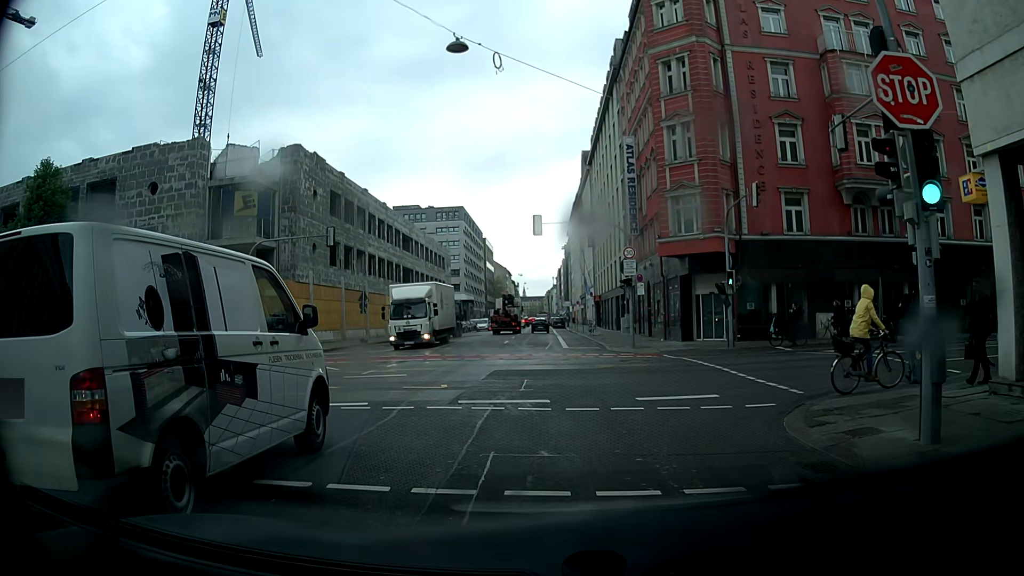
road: secondary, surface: asphalt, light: Day
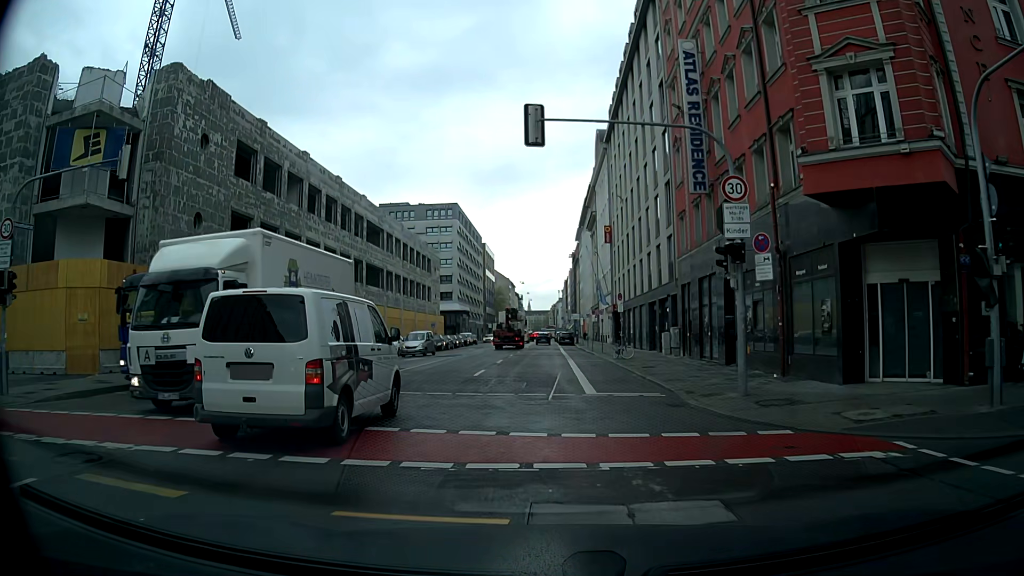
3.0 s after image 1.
(+0.5, +18.1) m; 0°
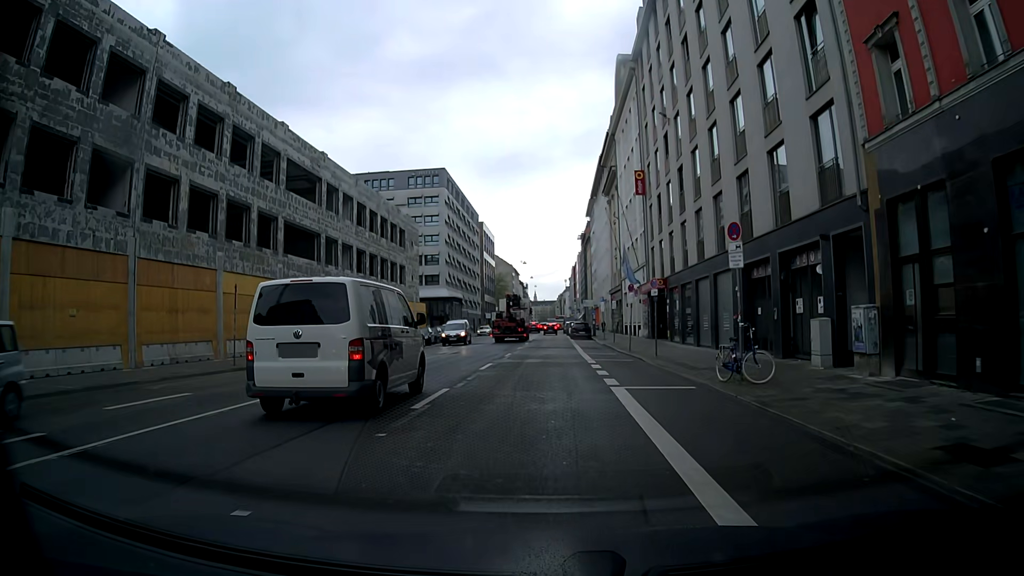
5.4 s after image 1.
(+0.2, +20.5) m; 0°
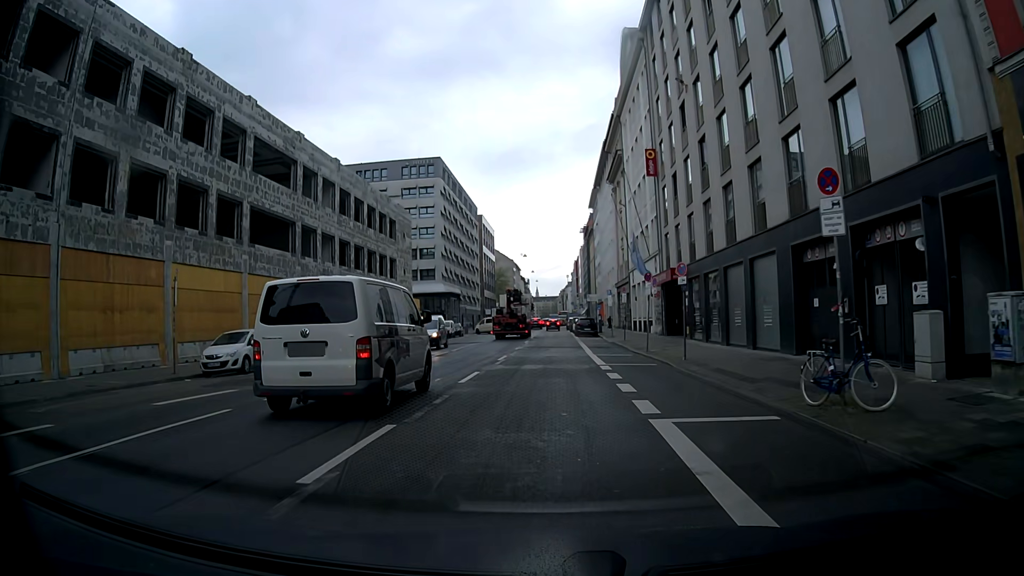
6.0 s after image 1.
(0.0, +5.0) m; 0°
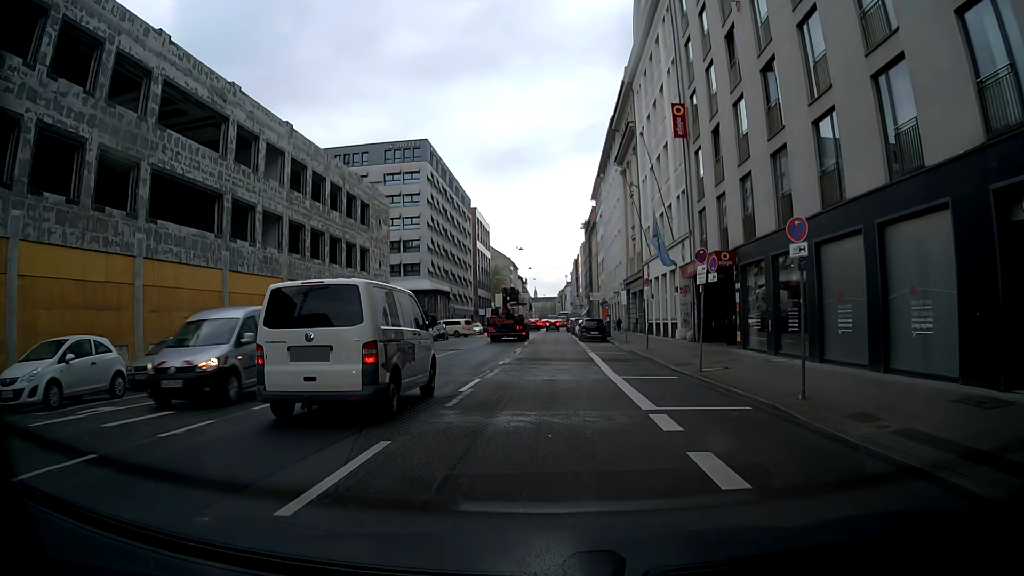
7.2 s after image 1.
(0.0, +9.9) m; +1°
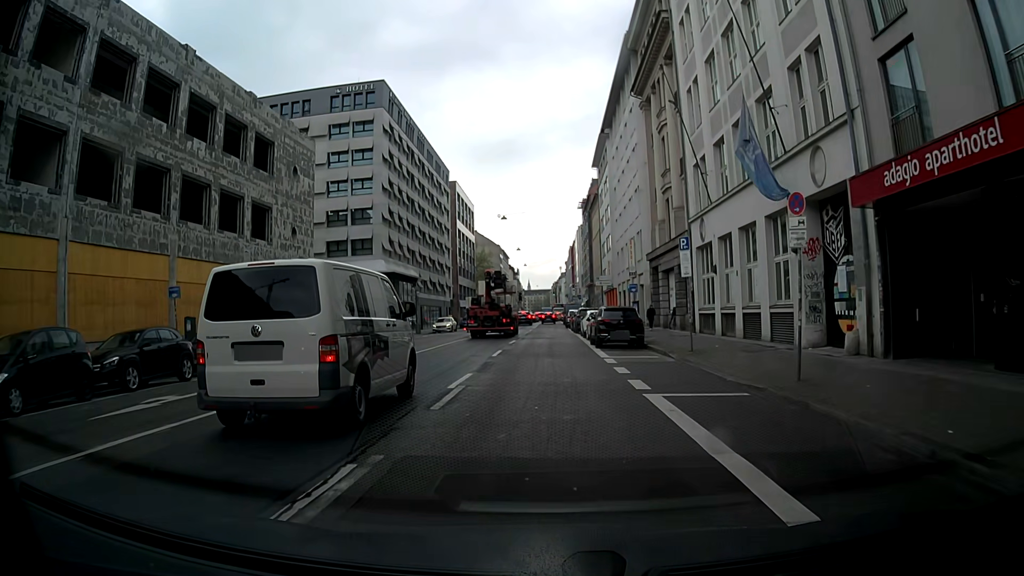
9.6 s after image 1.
(-0.3, +19.7) m; 0°
(0, +10) (0, +20) (0, +30) (0, +40) (0, +50) (0, +60) (0, +70) (0, +80) (-1, +90) (-1, +100) m
